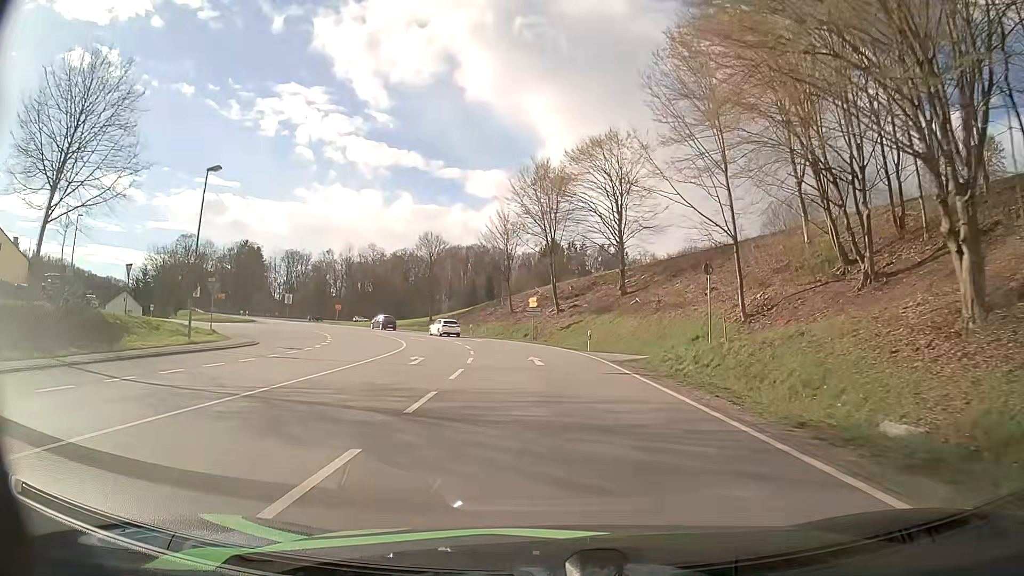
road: primary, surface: asphalt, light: Day
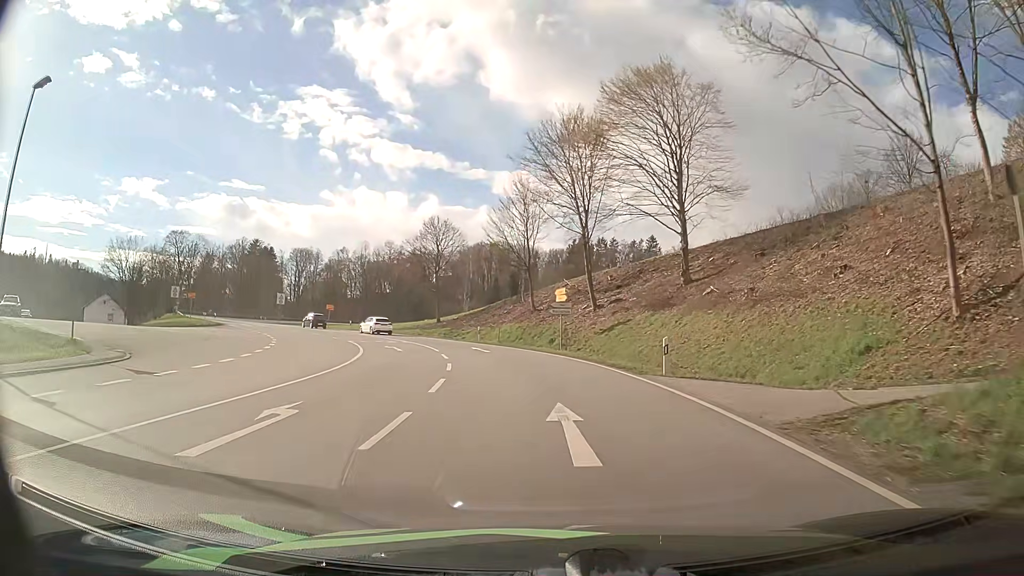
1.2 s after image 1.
(-0.2, +15.1) m; -2°
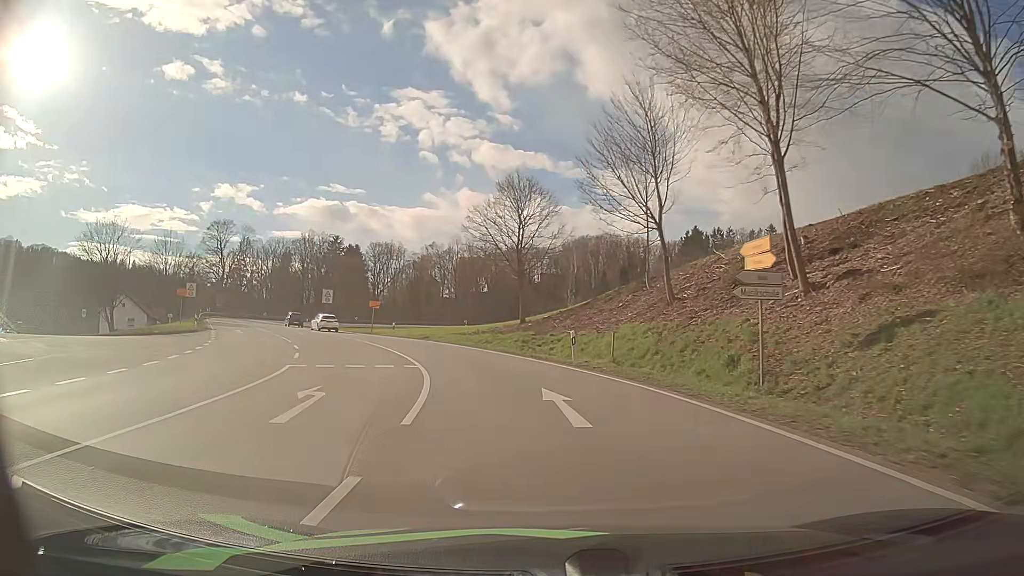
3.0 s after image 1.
(-1.4, +22.5) m; -9°
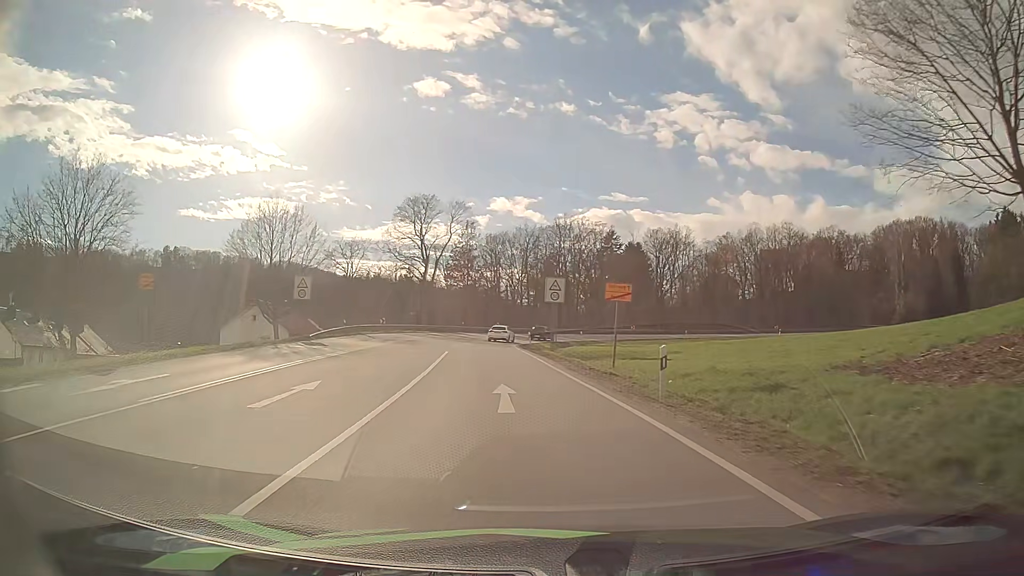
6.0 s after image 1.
(-7.0, +35.8) m; -25°
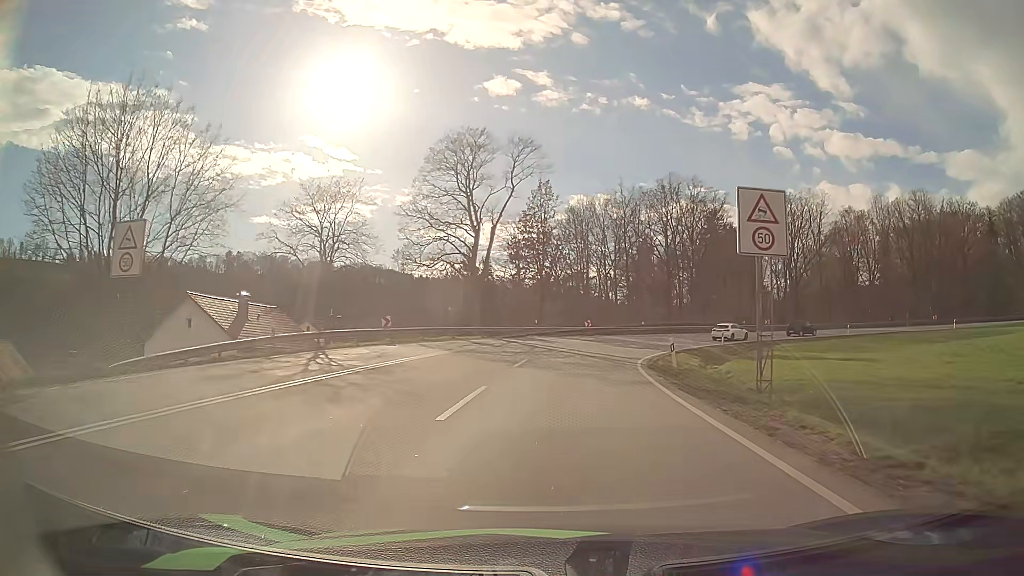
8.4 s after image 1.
(-2.5, +28.5) m; -7°
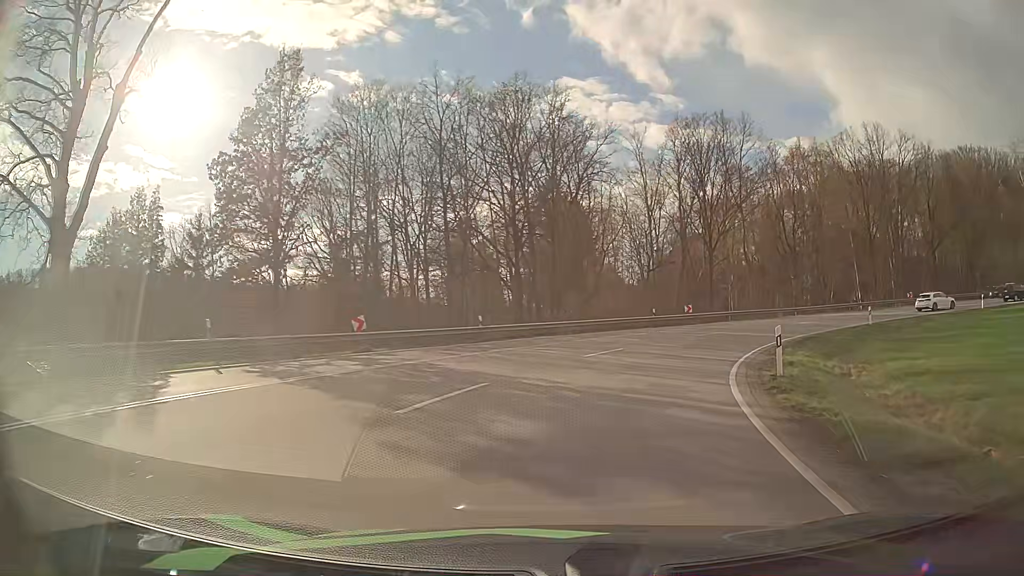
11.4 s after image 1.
(+3.3, +34.4) m; +15°
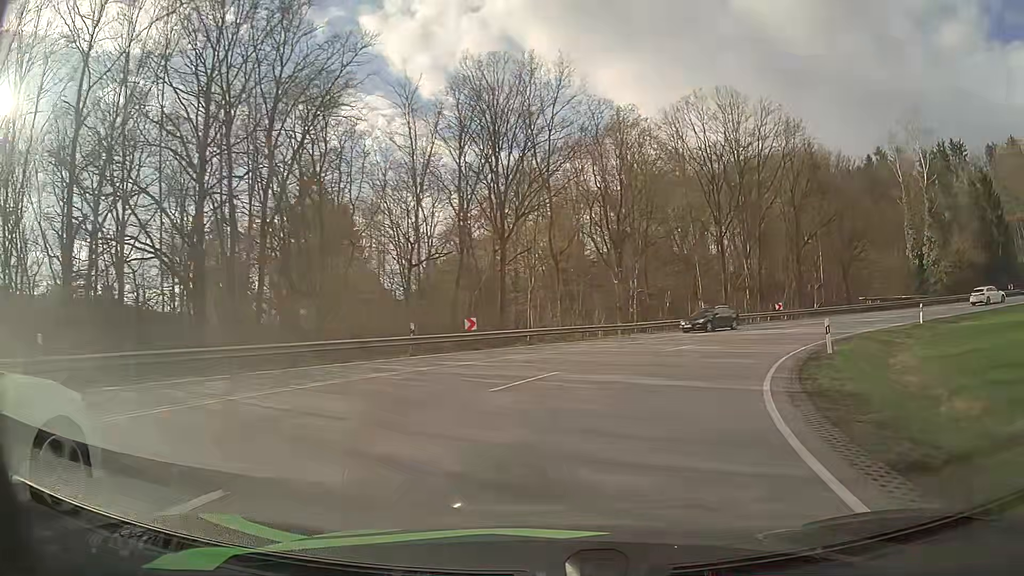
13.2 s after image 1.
(+3.1, +18.8) m; +19°
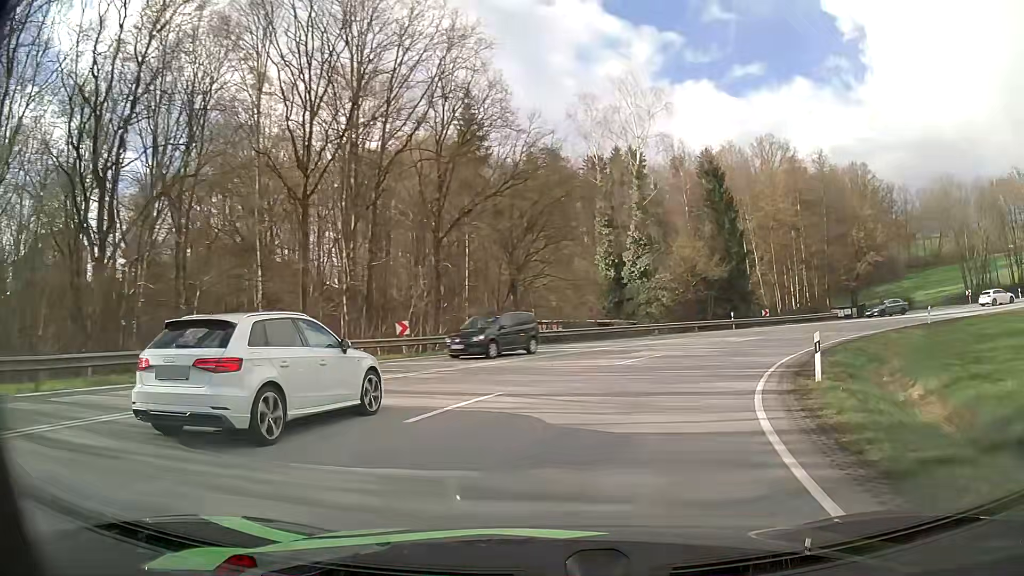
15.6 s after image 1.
(+7.1, +24.2) m; +33°
(+1, +10) (+4, +19) (+10, +28) (+17, +35) (+25, +40) (+34, +44) (+44, +45) (+54, +45) (+64, +42) (+73, +38) m
